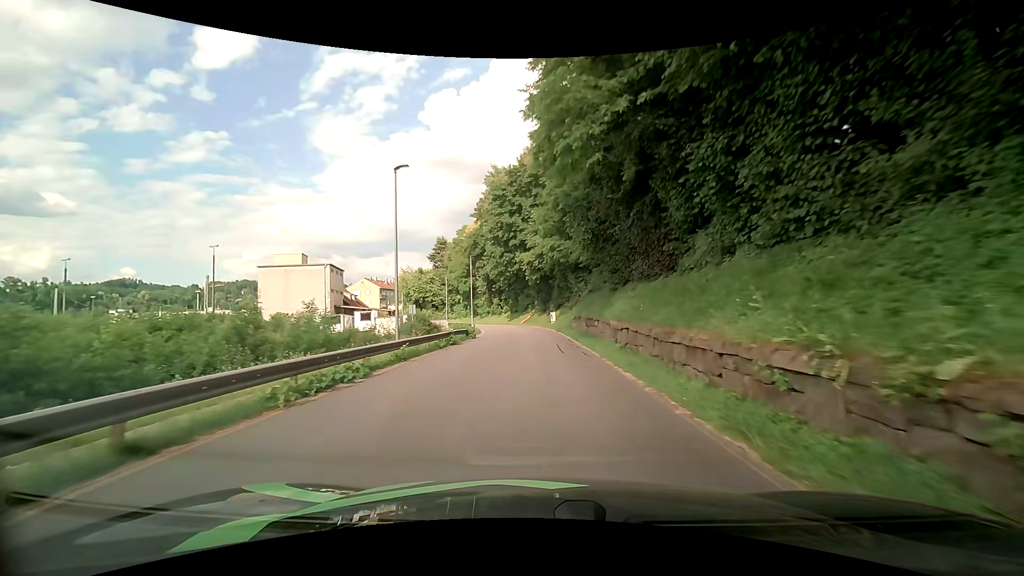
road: residential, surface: asphalt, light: Day
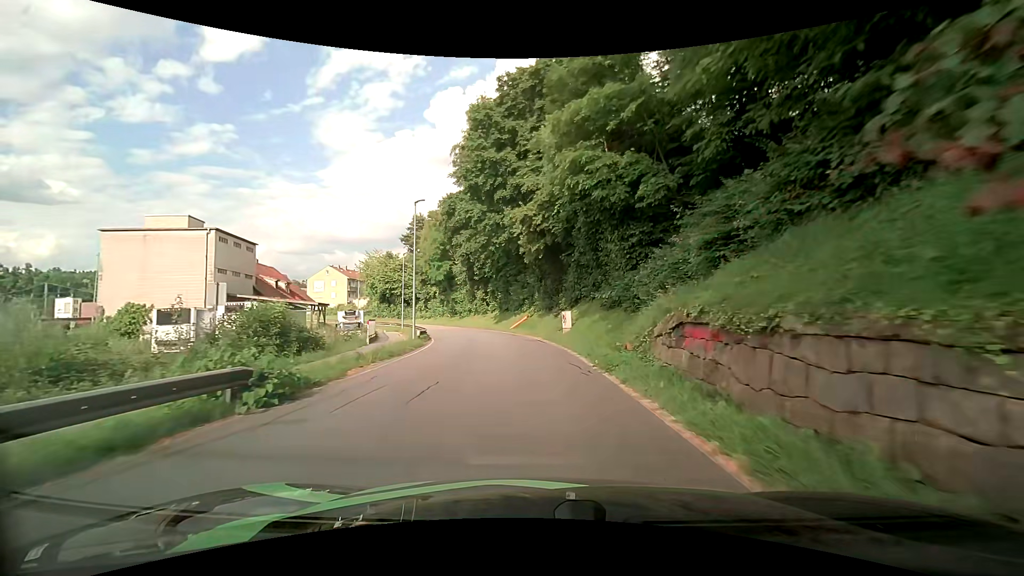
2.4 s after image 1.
(+0.1, +25.5) m; 0°
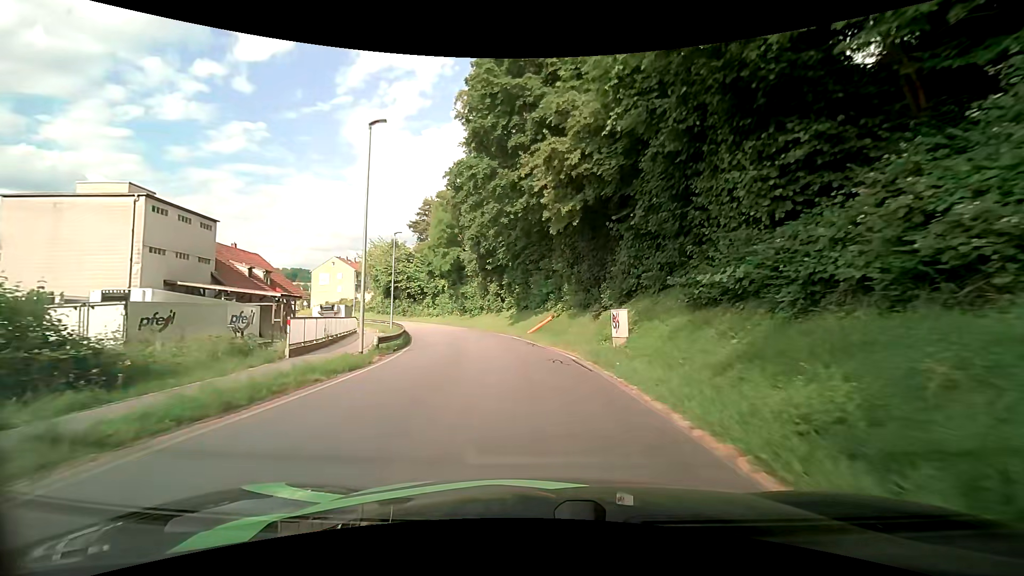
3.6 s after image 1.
(-0.1, +11.8) m; -2°
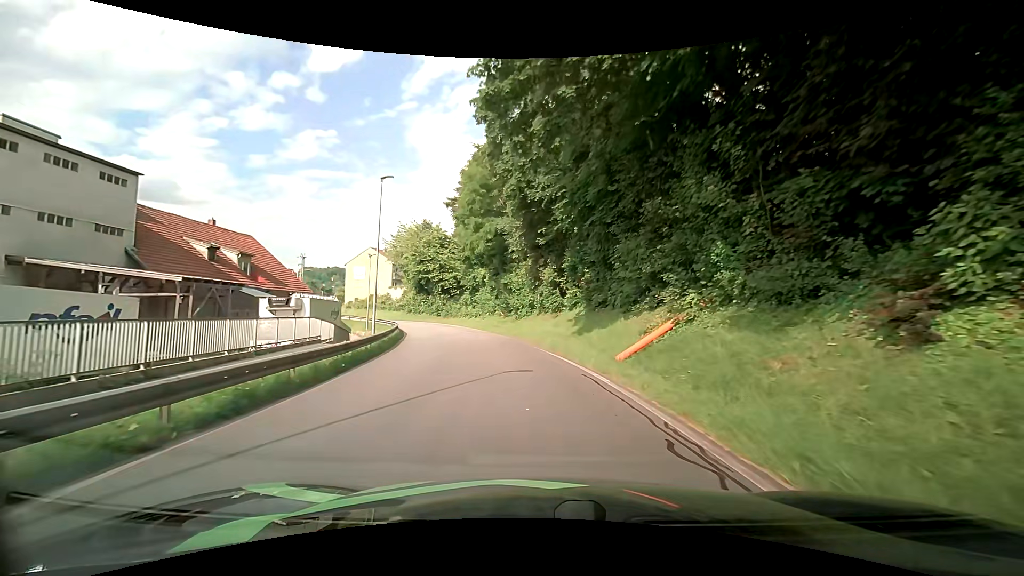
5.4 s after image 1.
(-1.0, +17.3) m; -7°
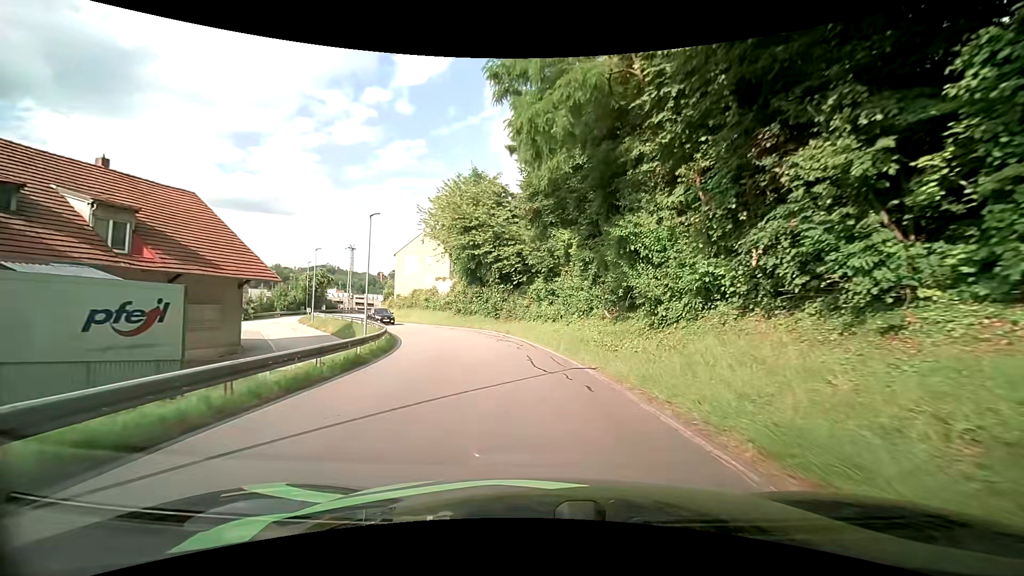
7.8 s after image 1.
(-2.2, +22.9) m; -10°
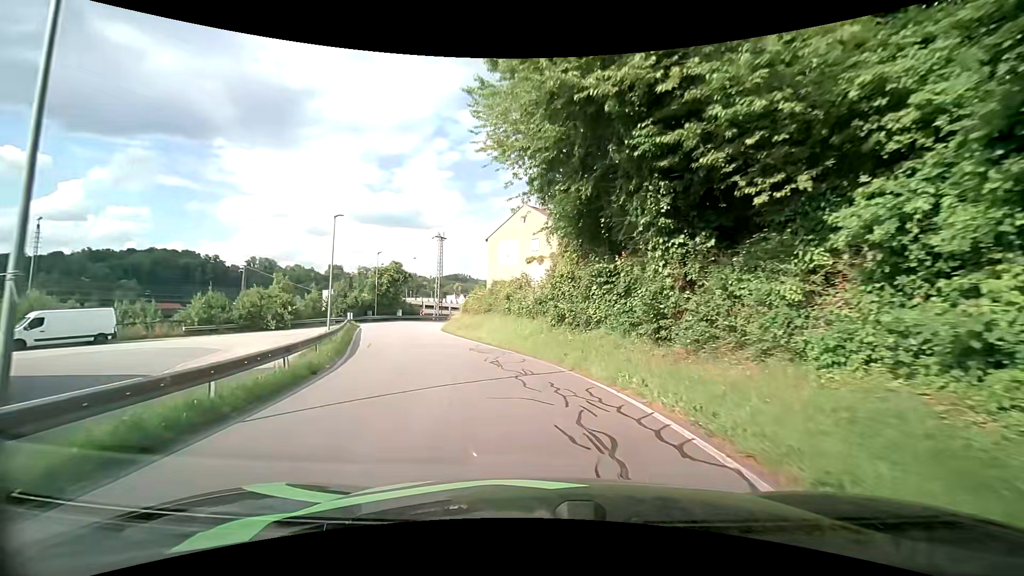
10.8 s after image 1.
(-2.2, +24.9) m; -14°
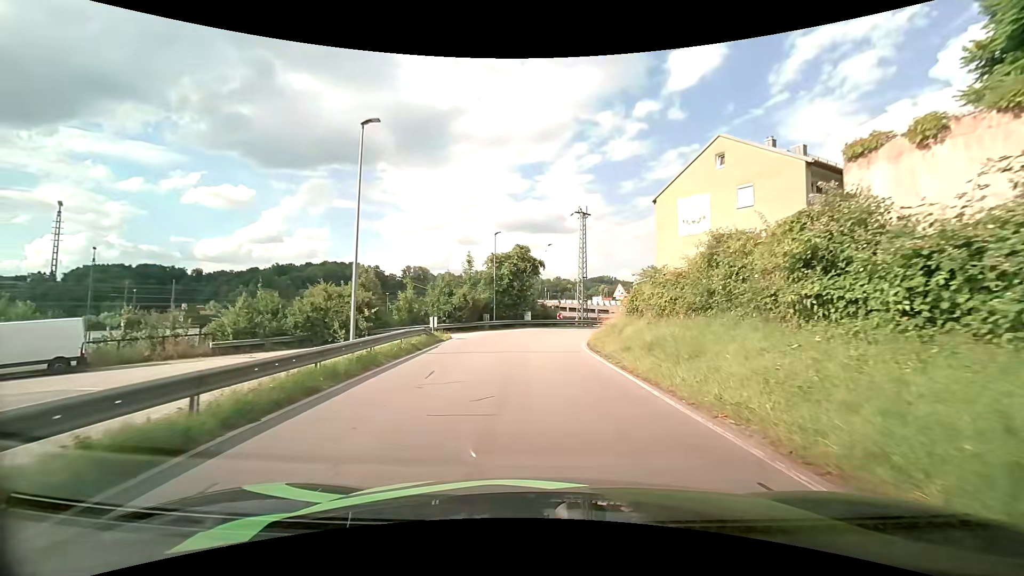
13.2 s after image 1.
(-3.2, +18.7) m; -16°
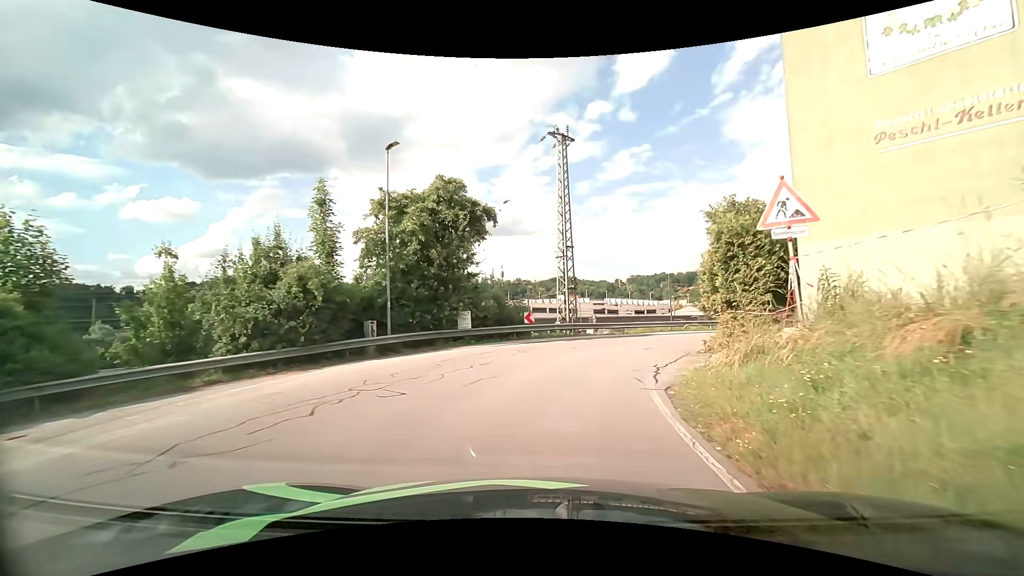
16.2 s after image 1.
(+0.3, +22.8) m; +4°
(+1, +10) (+3, +20) (+9, +28) (+17, +34) (+25, +40) (+33, +46) (+41, +52) (+49, +58) (+57, +63) (+67, +65) m
